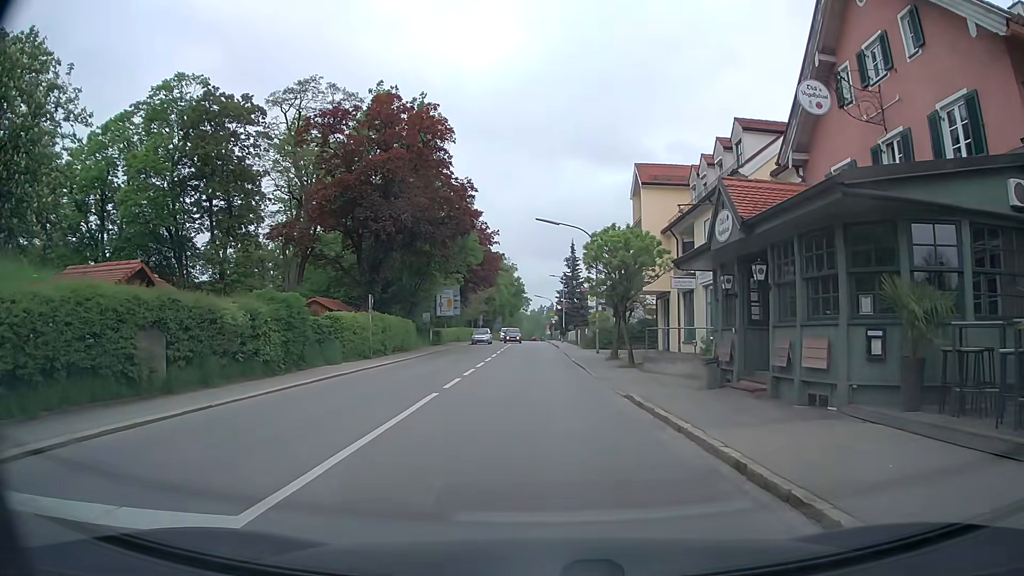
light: Day
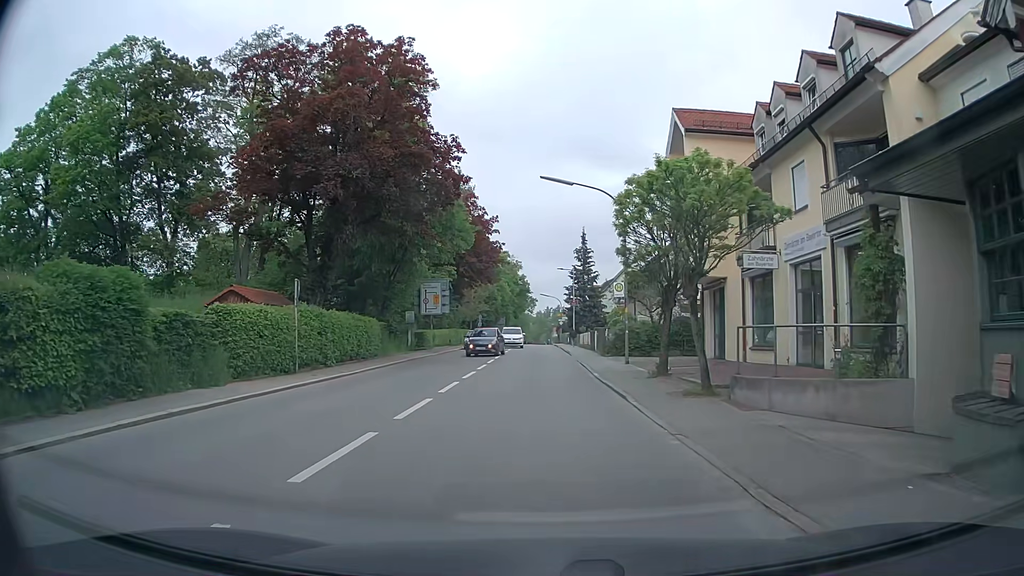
(+0.1, +10.4) m; +1°
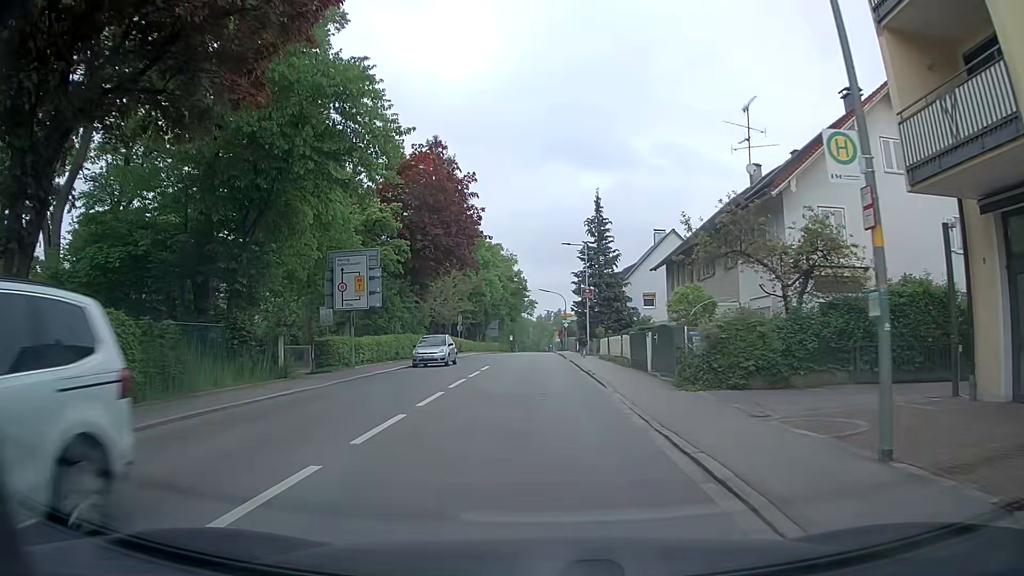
(-0.2, +20.1) m; -1°
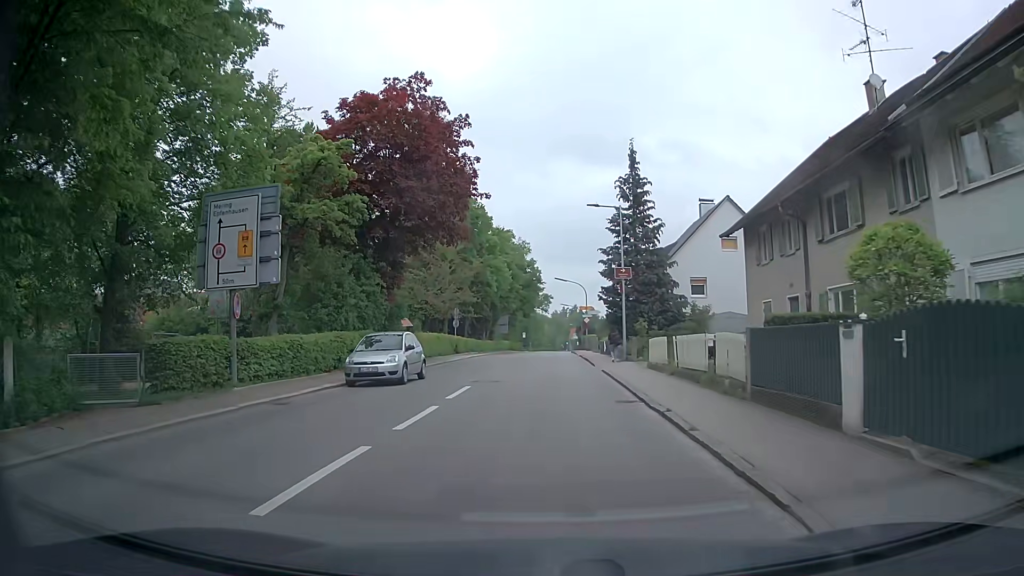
(0.0, +12.4) m; -1°
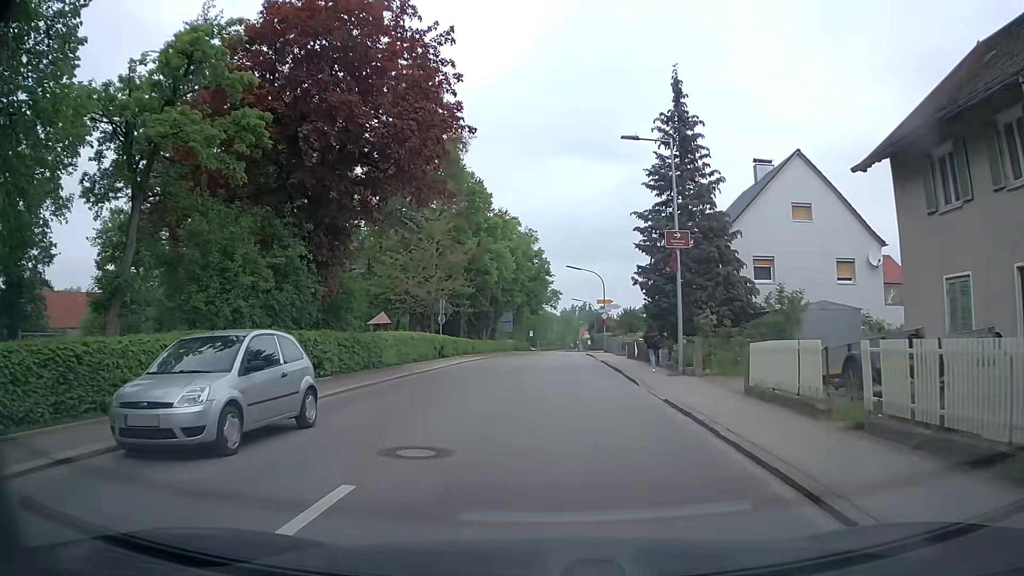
(-0.2, +10.9) m; -1°
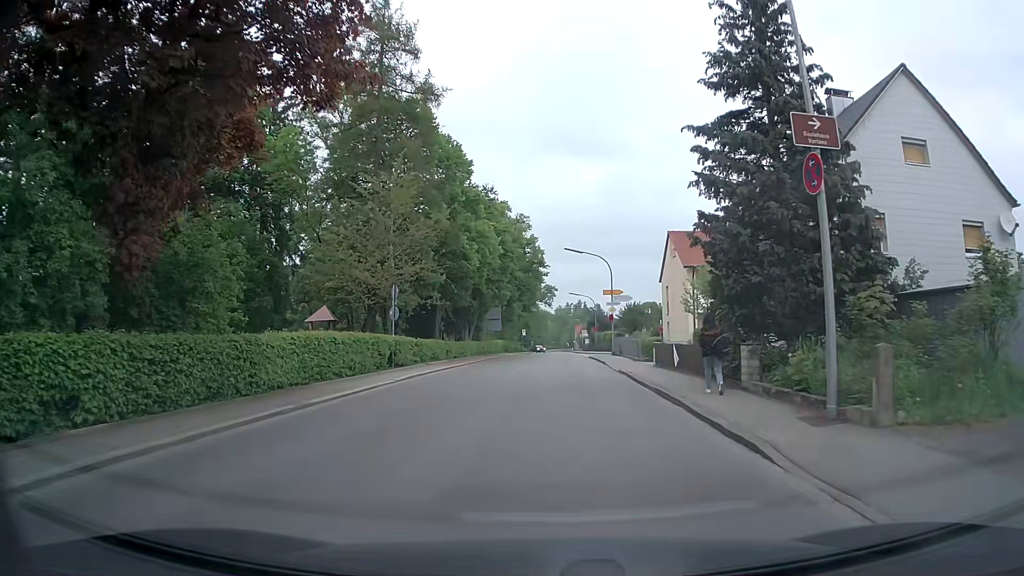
(0.0, +11.3) m; 0°
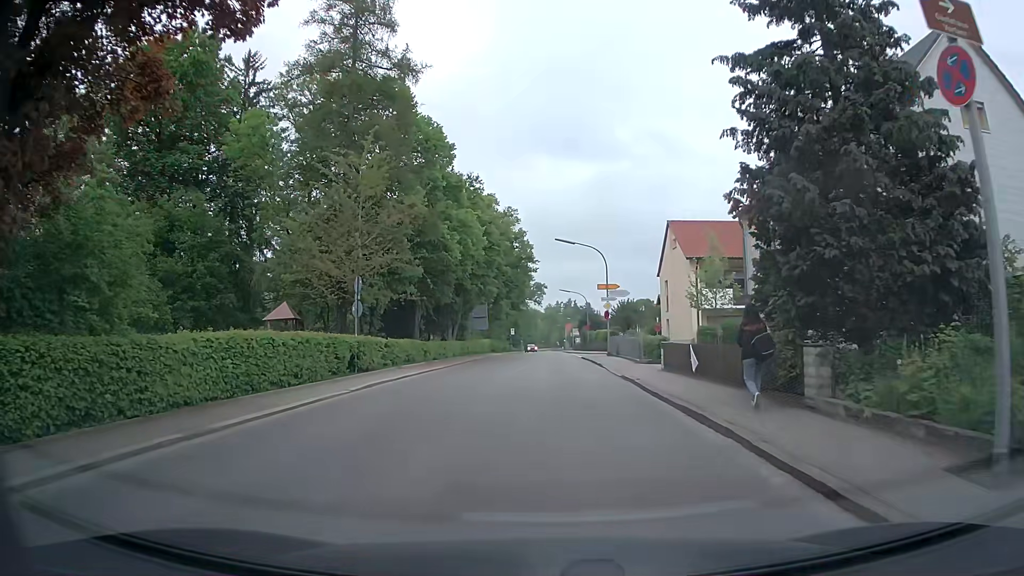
(0.0, +4.2) m; +1°
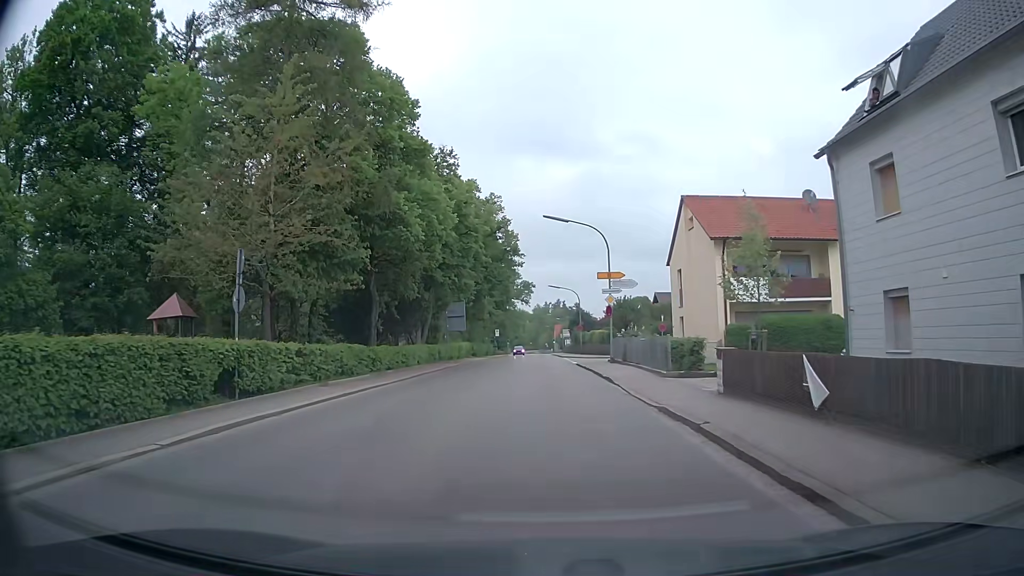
(+0.1, +9.0) m; +1°
